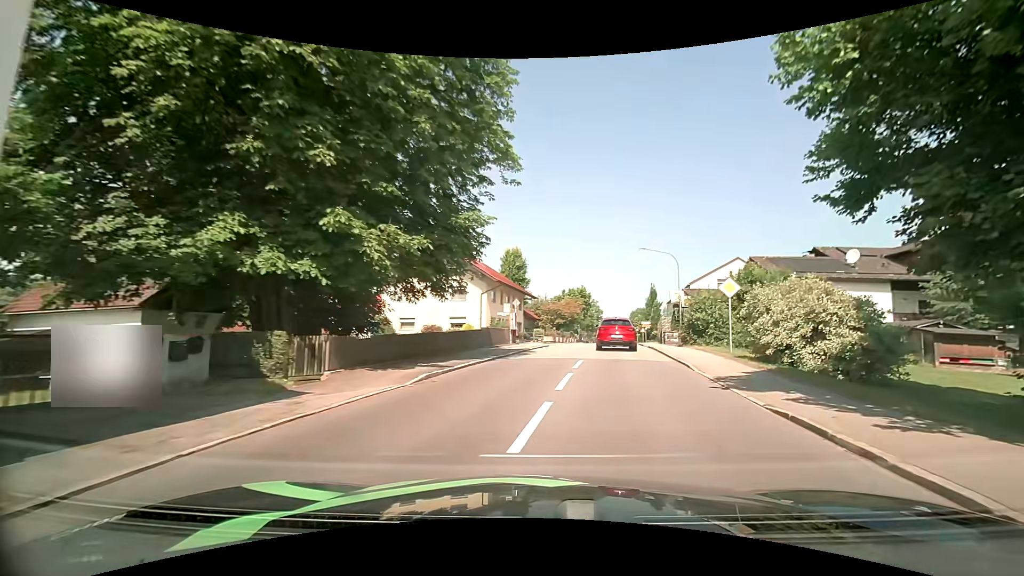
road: secondary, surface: asphalt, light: Day
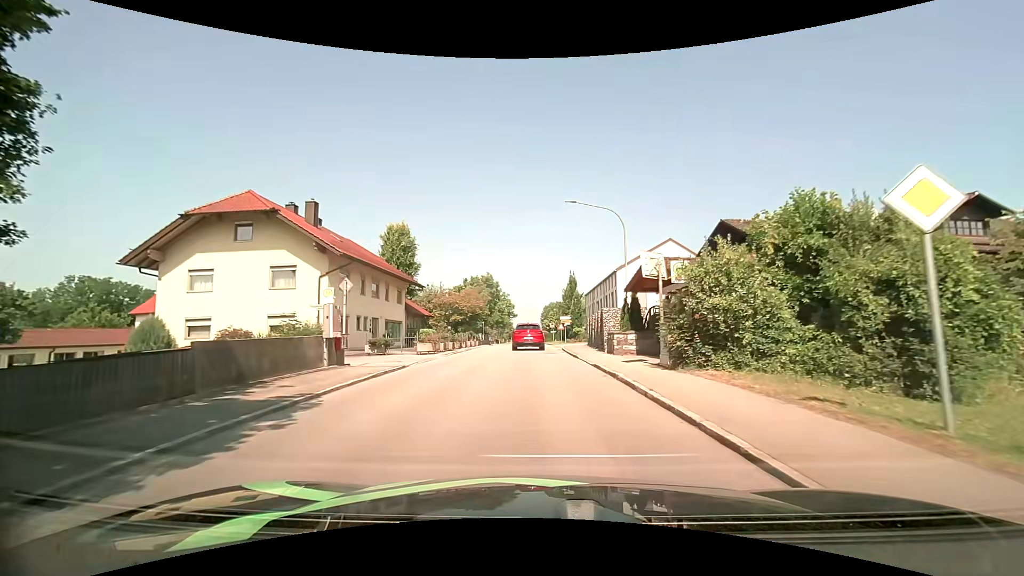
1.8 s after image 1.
(+2.1, +15.5) m; +11°
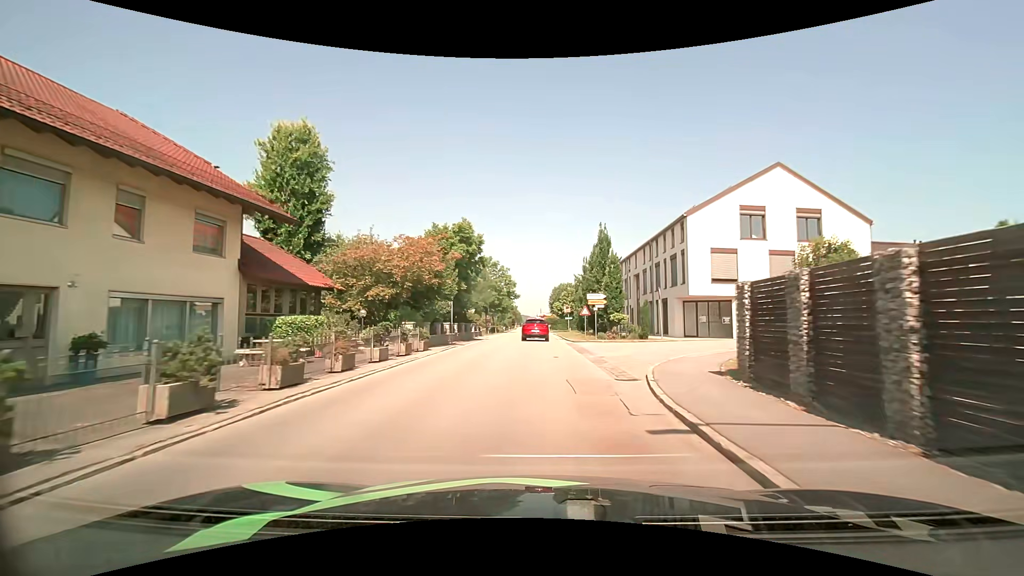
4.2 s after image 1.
(-0.3, +24.6) m; -2°
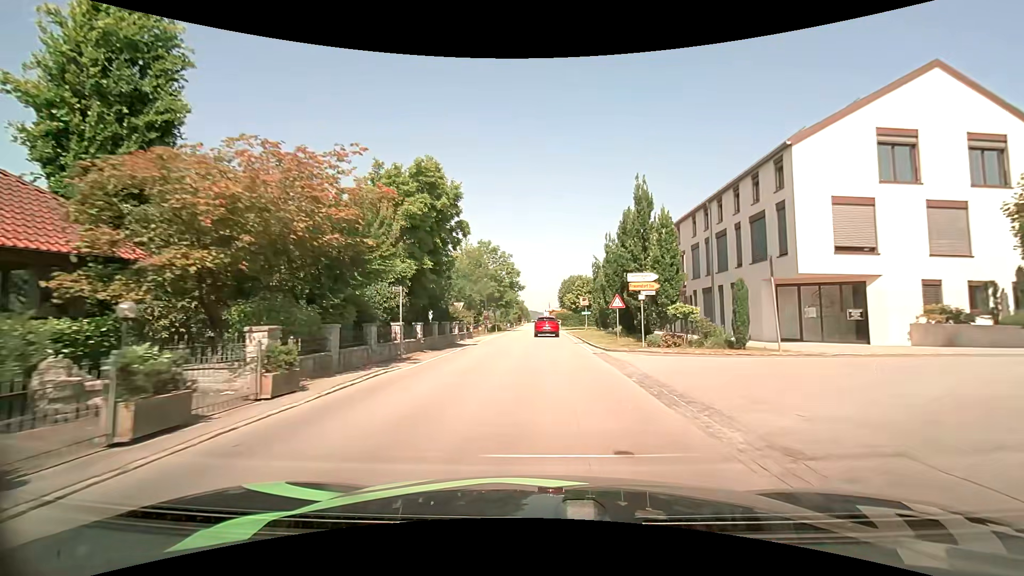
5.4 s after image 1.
(0.0, +12.9) m; 0°
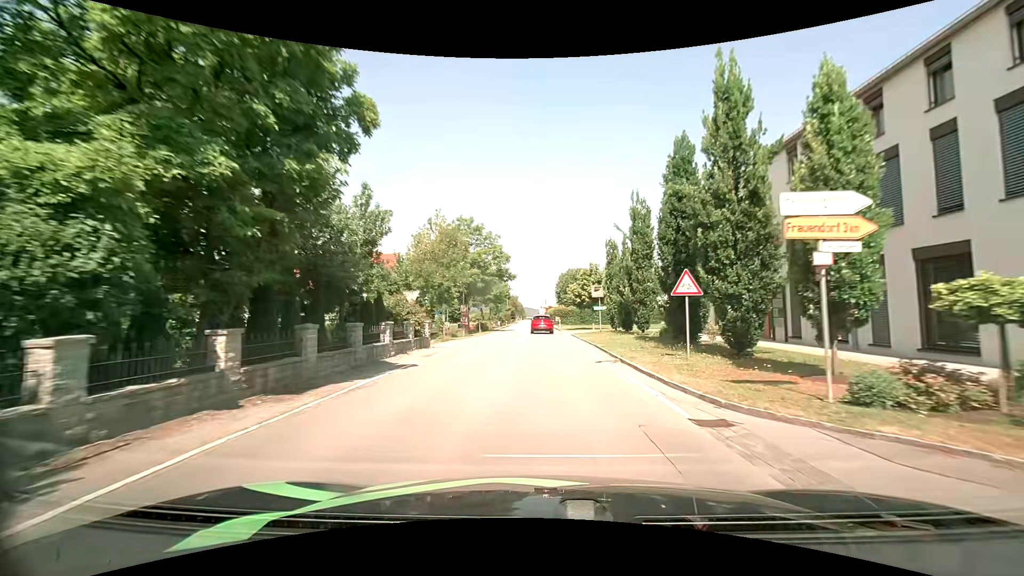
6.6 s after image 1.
(0.0, +13.7) m; 0°
(0, +10) (0, +20) (0, +30) (0, +40) (0, +50) (0, +60) (-1, +70) (-1, +80) (-1, +90) (-1, +100) m
